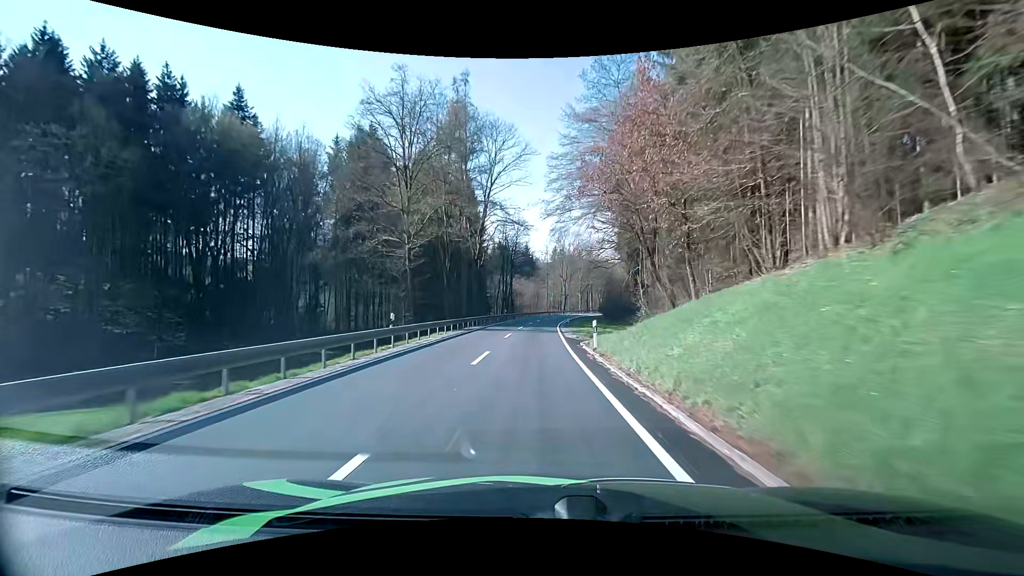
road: secondary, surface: asphalt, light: Day
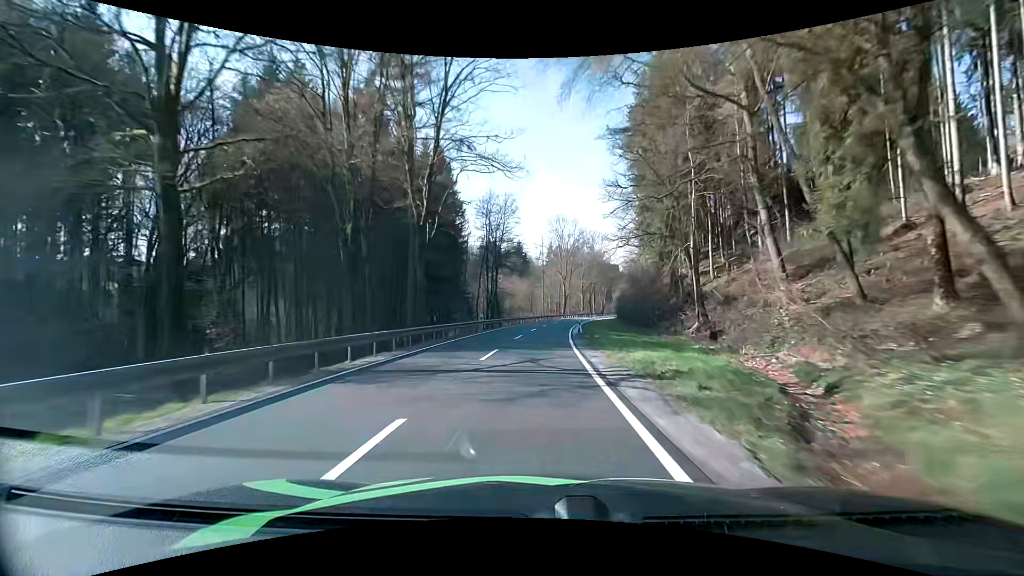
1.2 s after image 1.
(0.0, +22.6) m; 0°
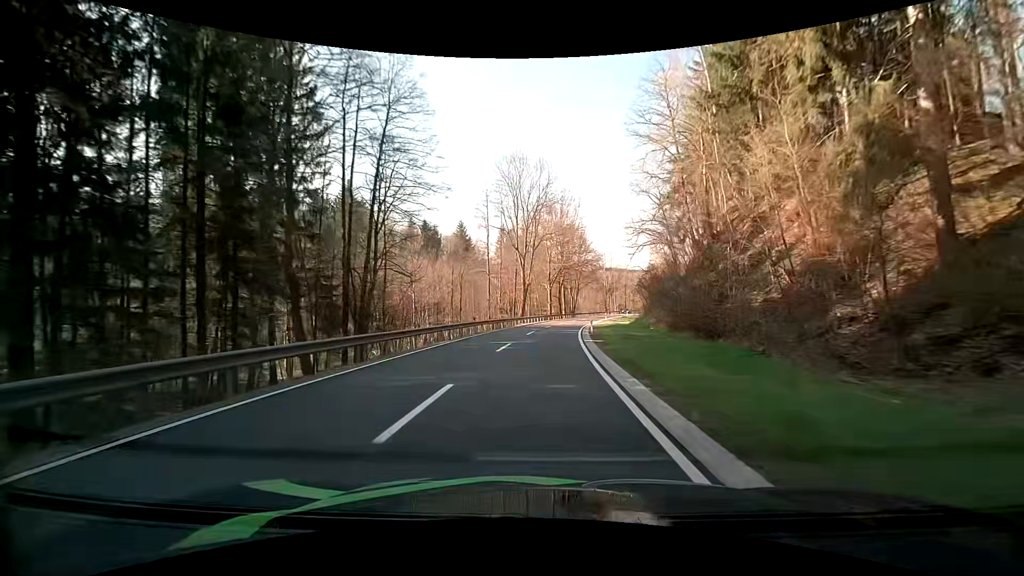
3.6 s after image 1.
(+1.6, +45.0) m; +5°
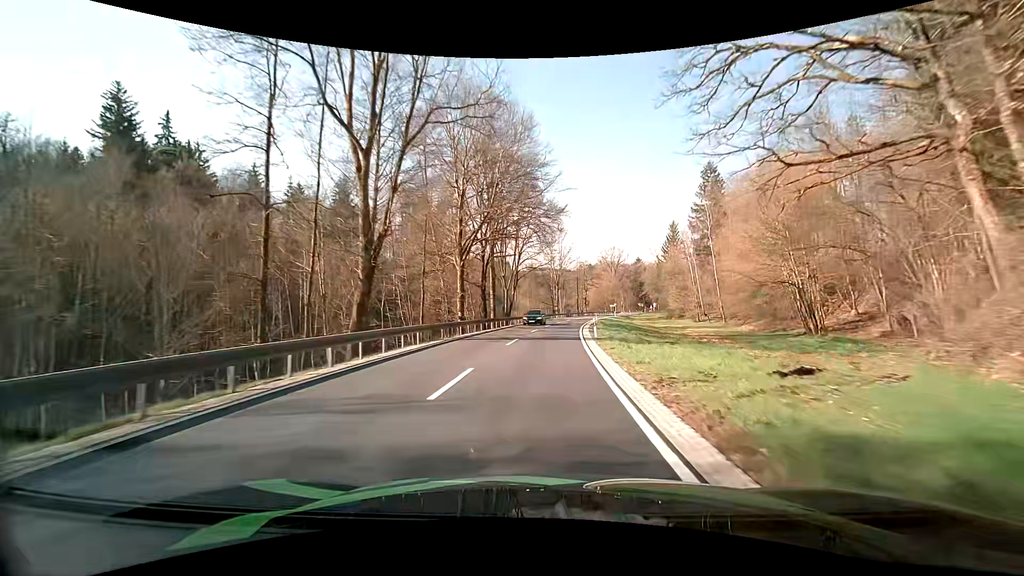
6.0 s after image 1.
(+2.5, +45.3) m; +7°
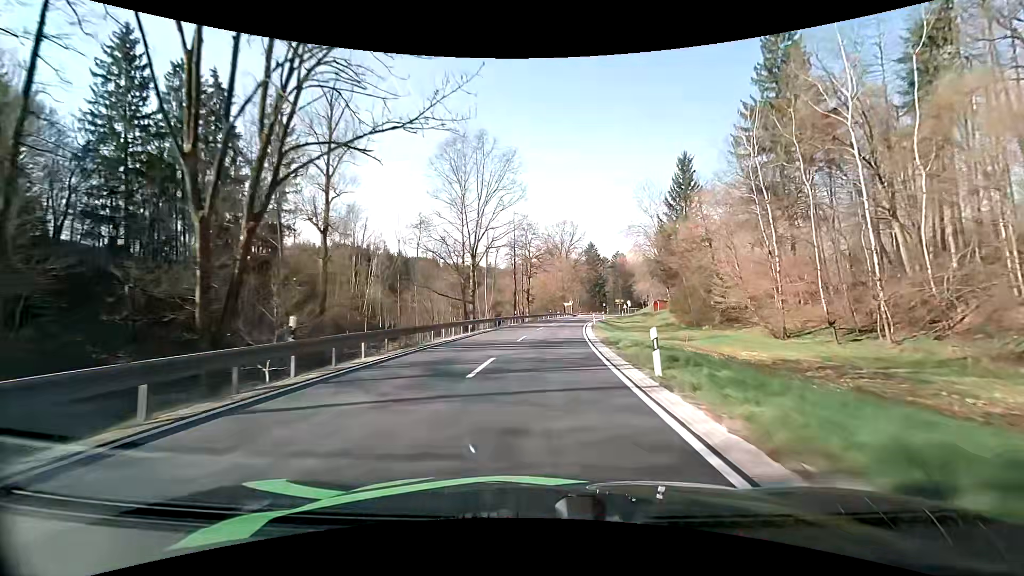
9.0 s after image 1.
(+4.3, +57.6) m; +8°
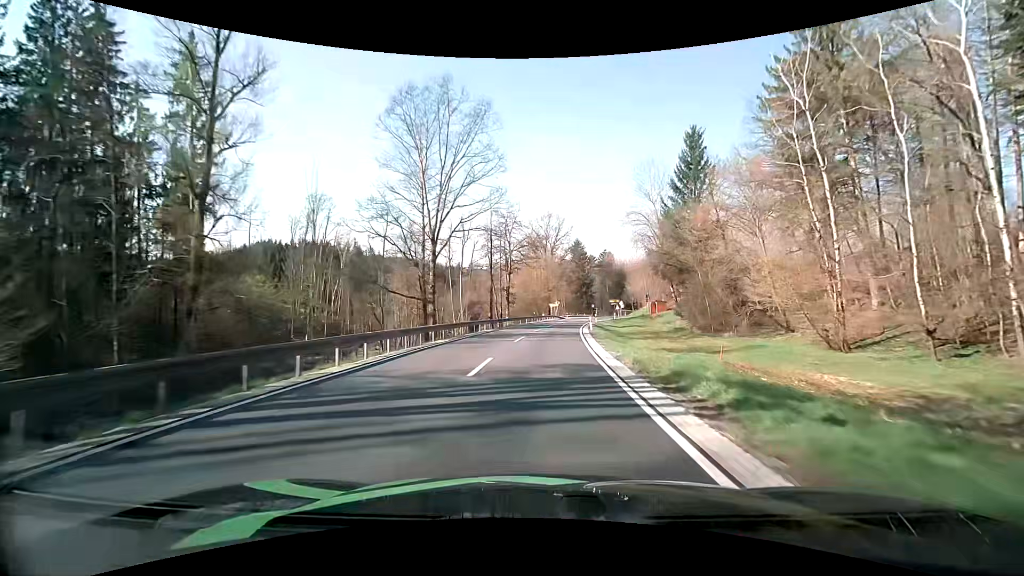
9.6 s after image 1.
(+0.2, +11.4) m; +2°
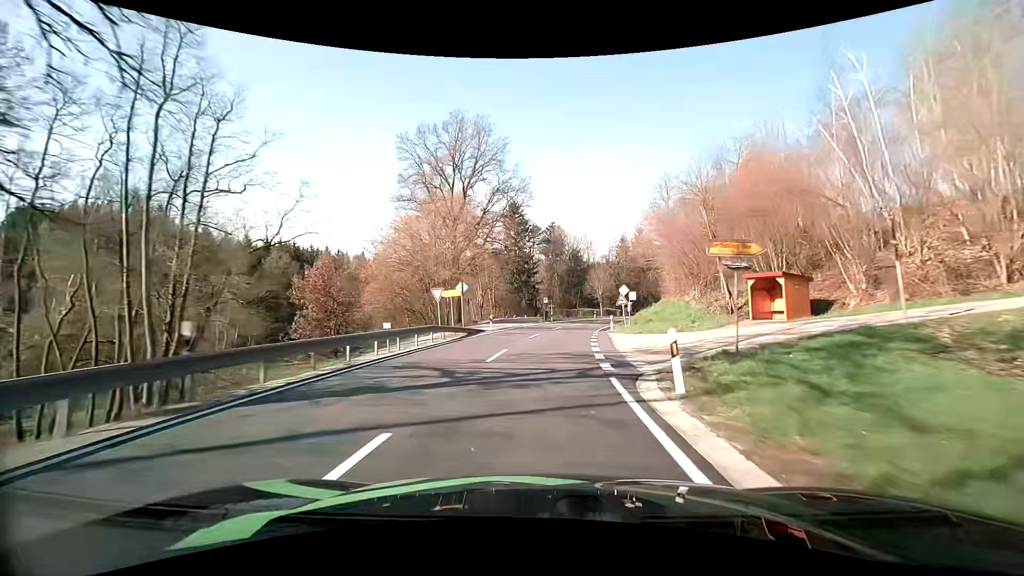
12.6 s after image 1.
(+3.8, +56.8) m; +7°
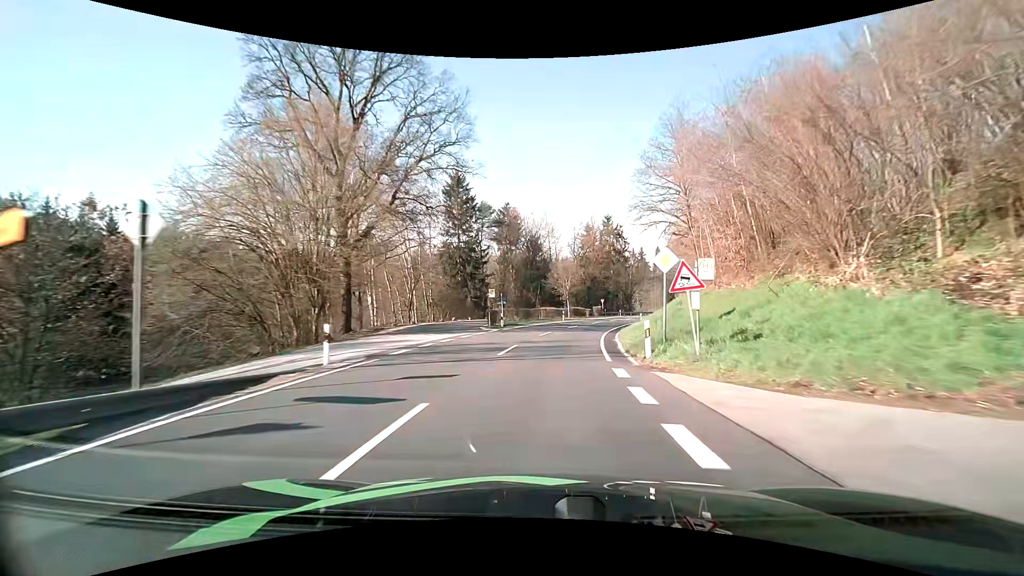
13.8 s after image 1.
(+0.9, +22.0) m; +5°
(0, +10) (+1, +20) (+2, +30) (+4, +40) (+6, +49) (+9, +59) (+12, +69) (+16, +78) (+20, +87) (+24, +96) m
